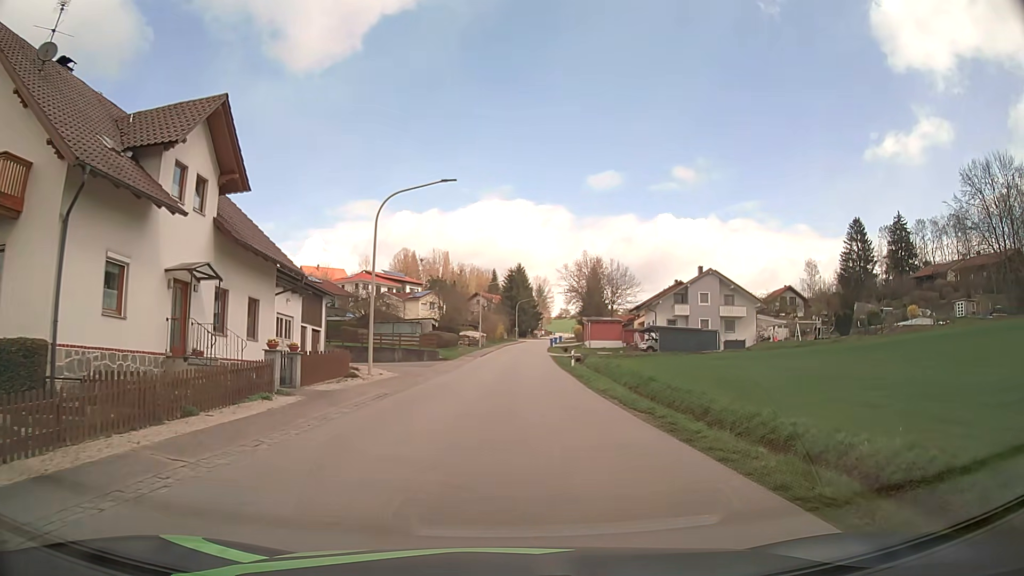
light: Day
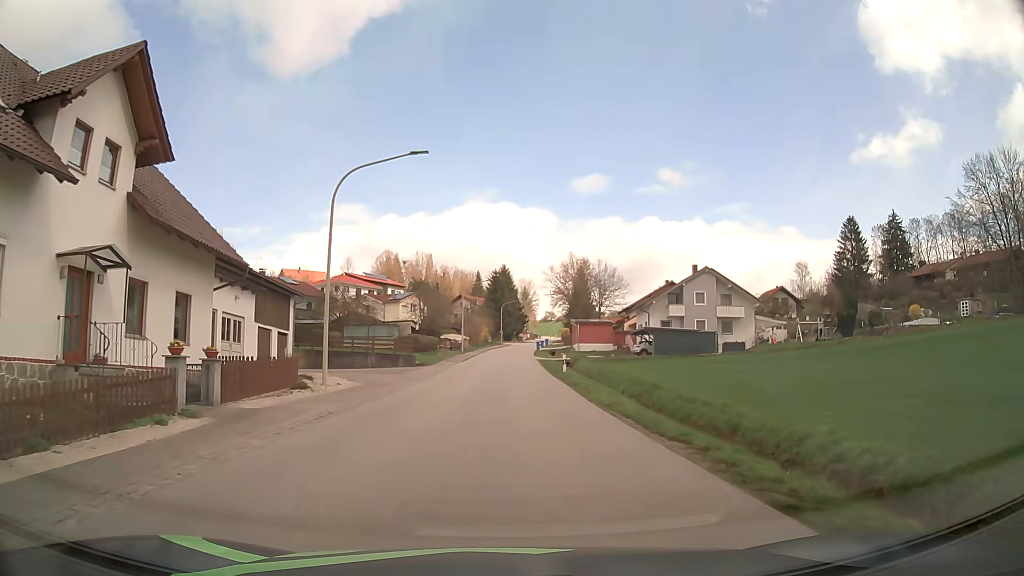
(0.0, +4.4) m; +1°
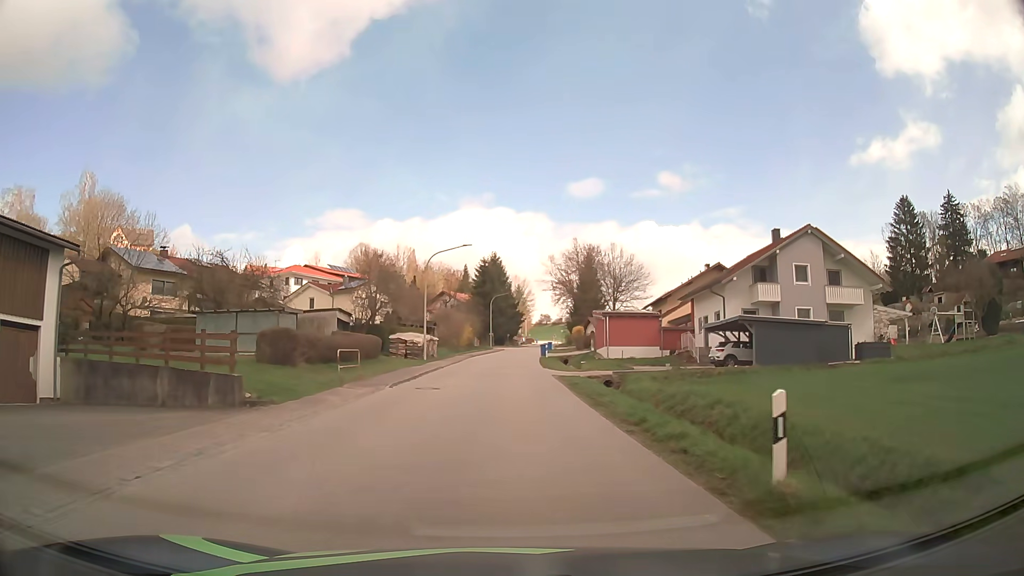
(+0.1, +27.2) m; +1°
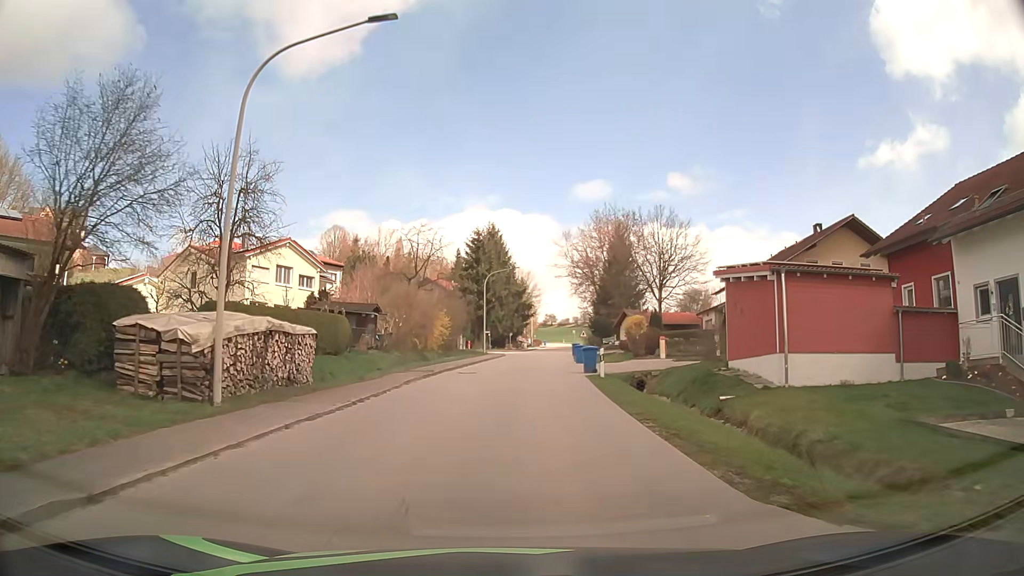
(-0.1, +31.5) m; 0°
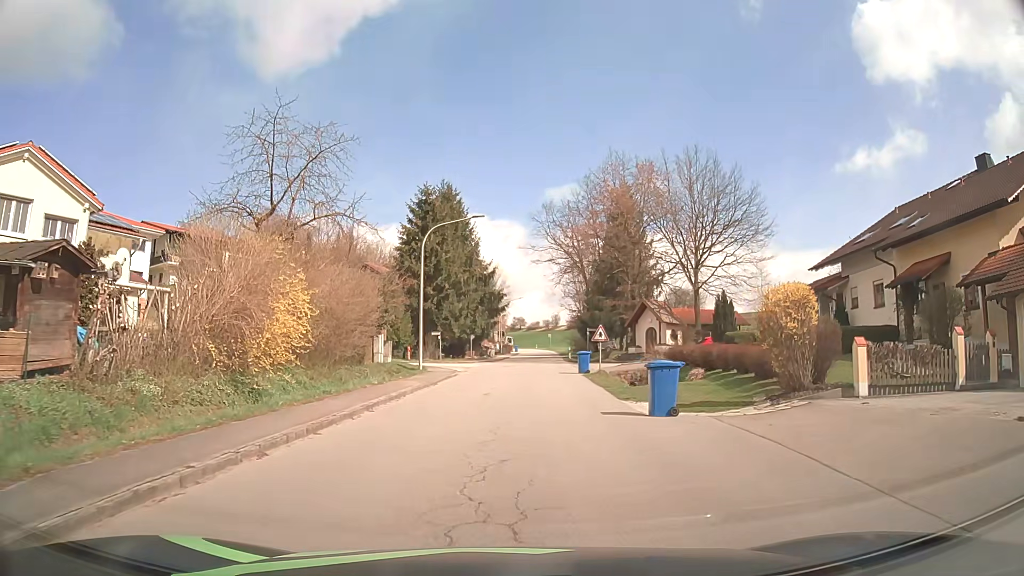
(+0.5, +25.7) m; +3°
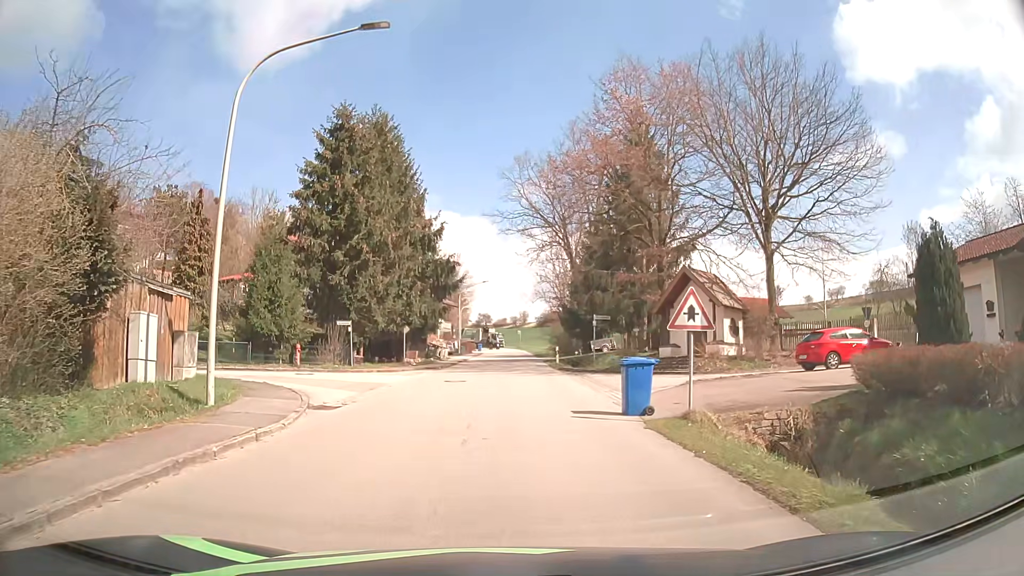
(+0.6, +20.0) m; +3°
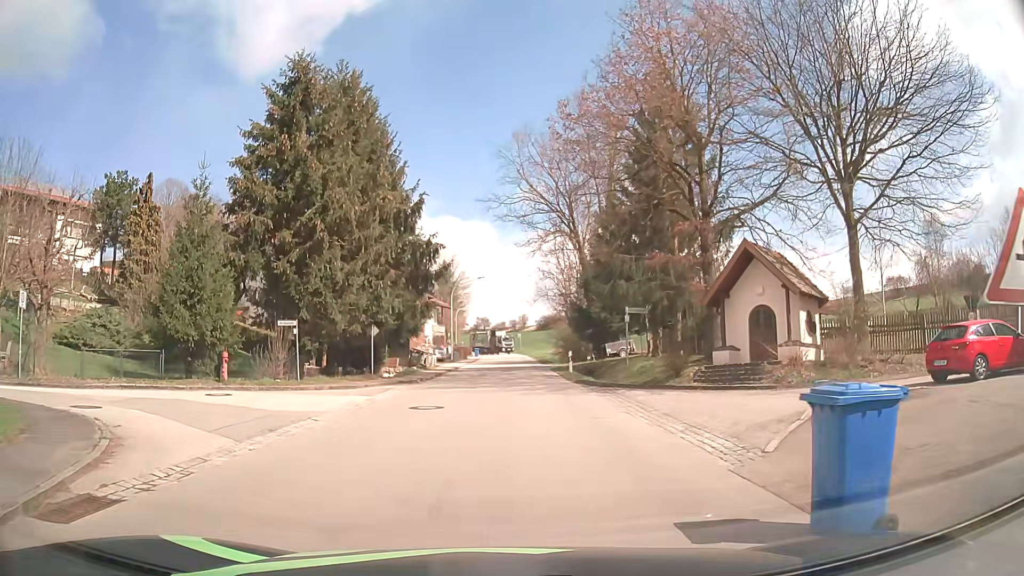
(0.0, +8.2) m; +1°
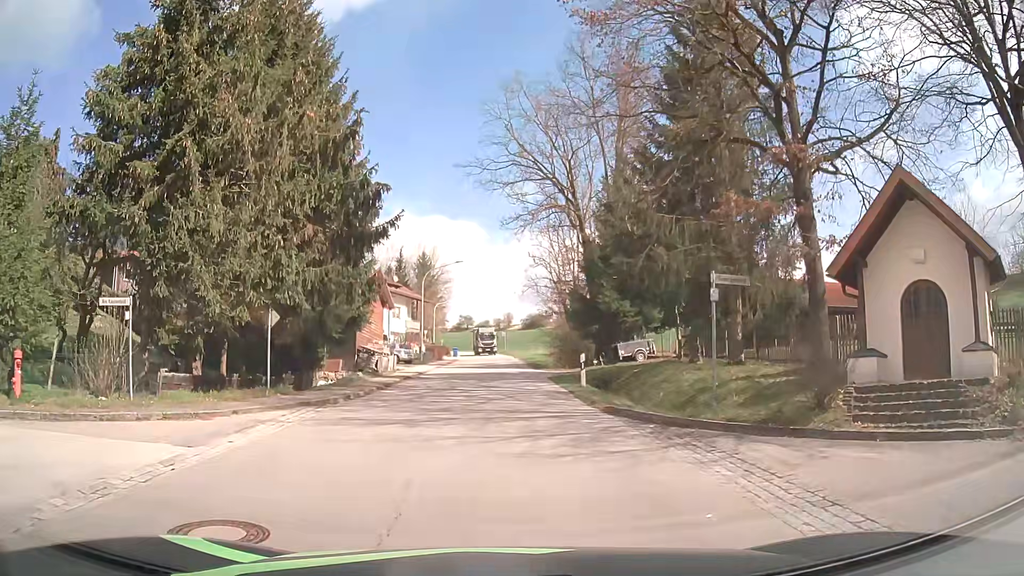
(0.0, +10.7) m; +1°
(0, +10) (0, +20) (0, +30) (0, +40) (0, +50) (0, +60) (0, +70) (-1, +80) (-2, +90) (-3, +100) m
